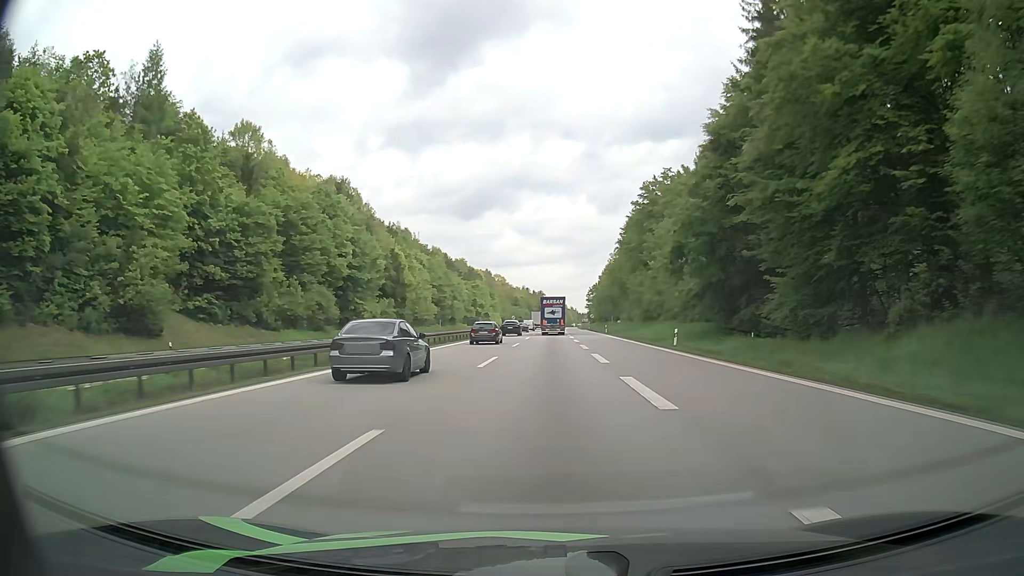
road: motorway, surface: asphalt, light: Day
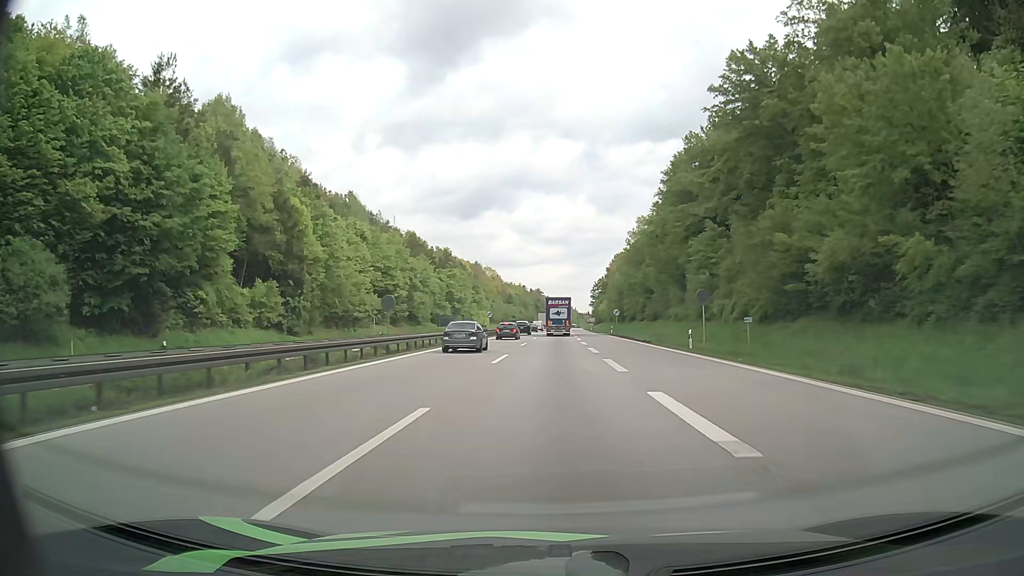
(+0.2, +51.7) m; 0°
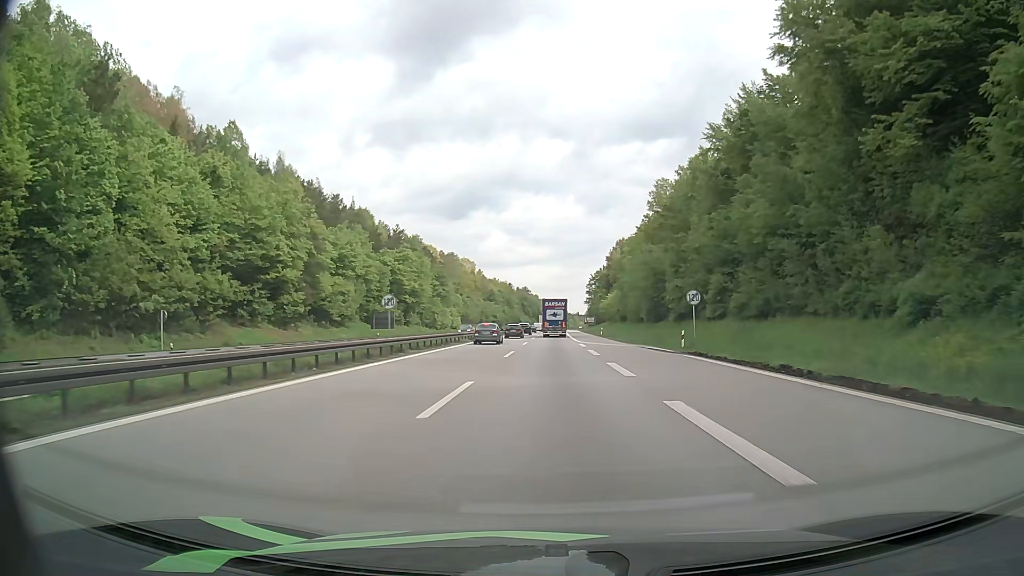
(+0.1, +49.3) m; +1°
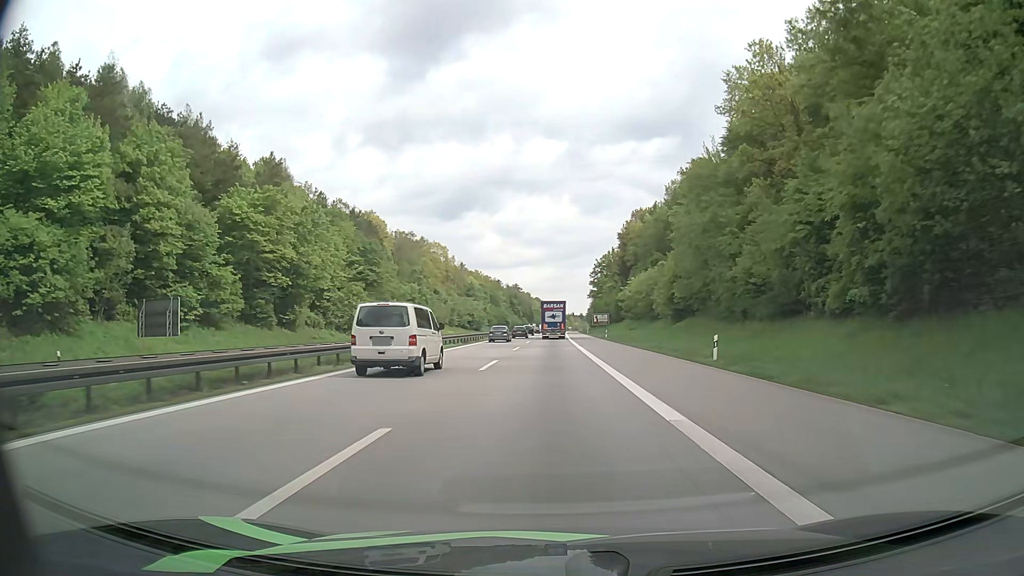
(+0.8, +61.4) m; +1°
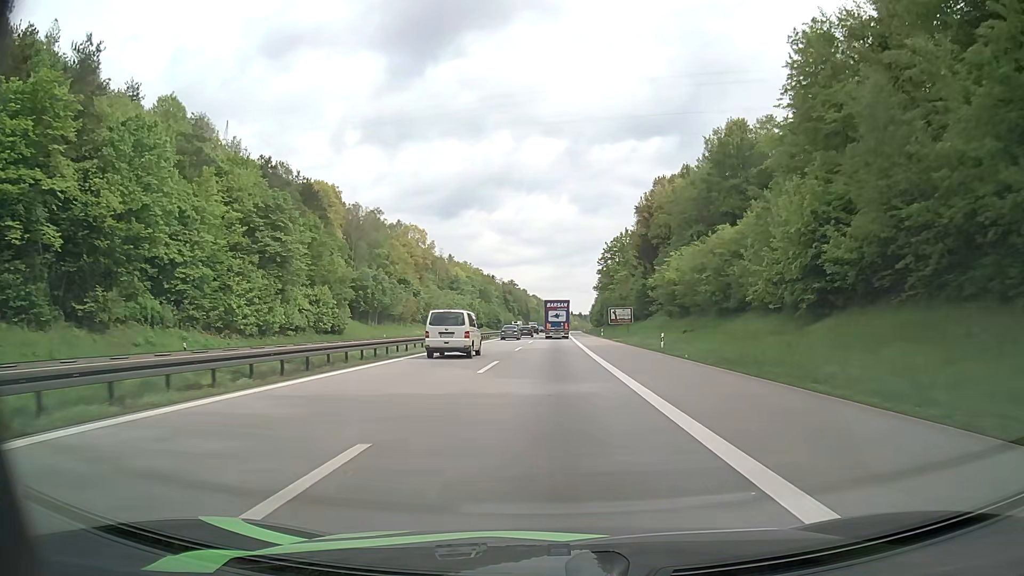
(+0.1, +37.7) m; 0°
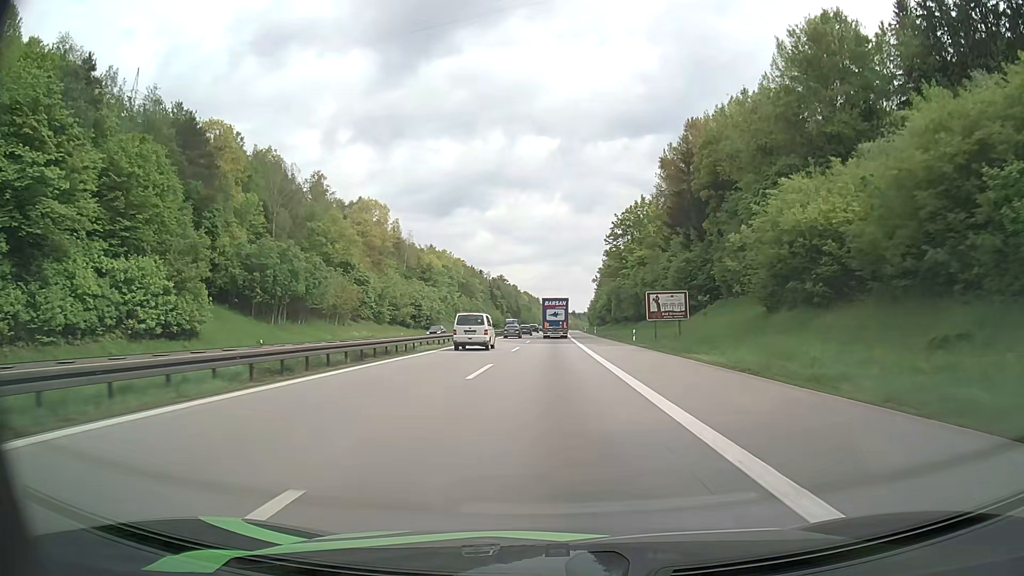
(+0.2, +38.3) m; +1°
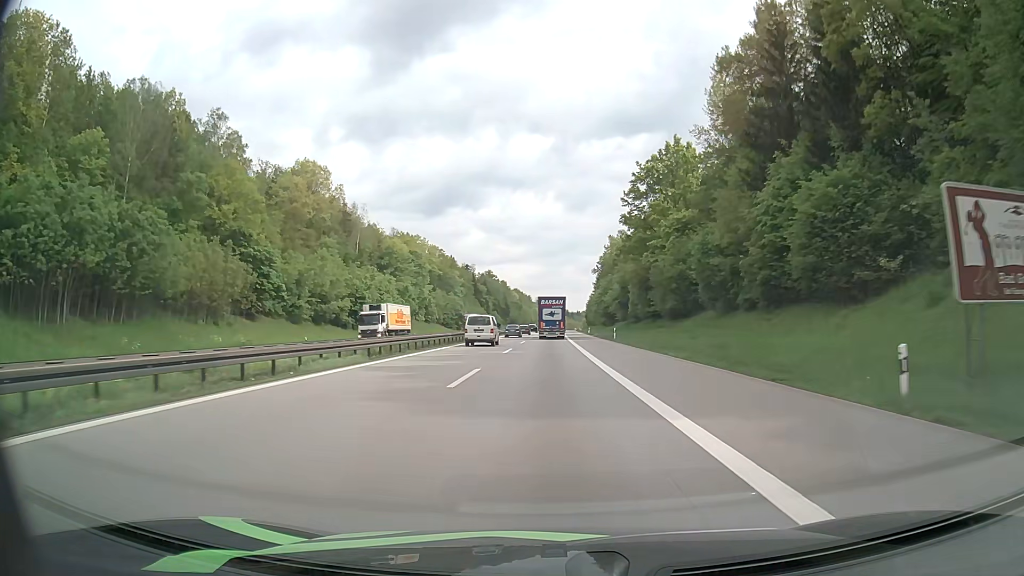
(+0.3, +38.4) m; +1°
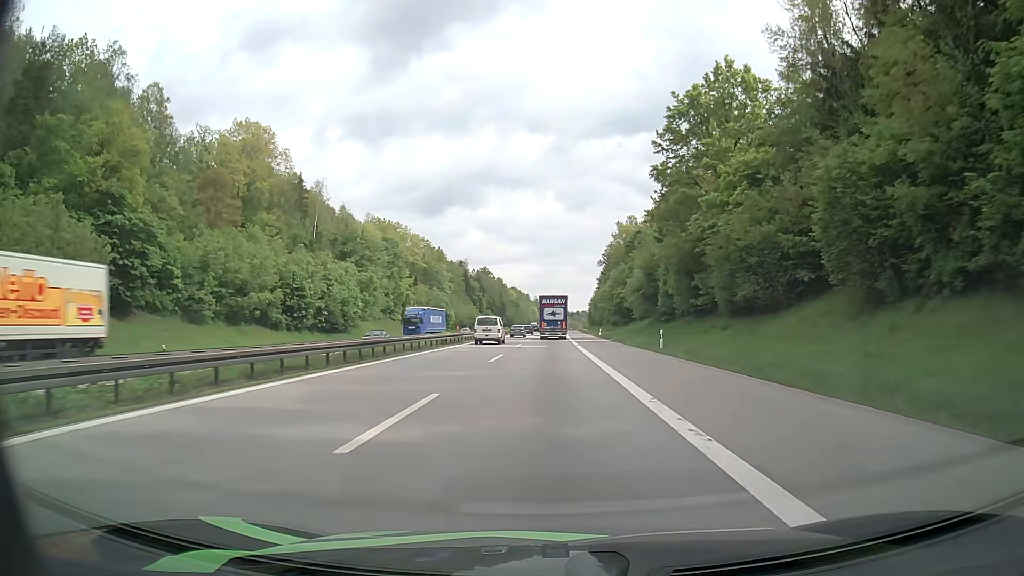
(0.0, +25.5) m; 0°
(0, +10) (0, +20) (0, +30) (0, +40) (0, +50) (0, +60) (0, +70) (+1, +80) (+1, +90) (+1, +100) m
